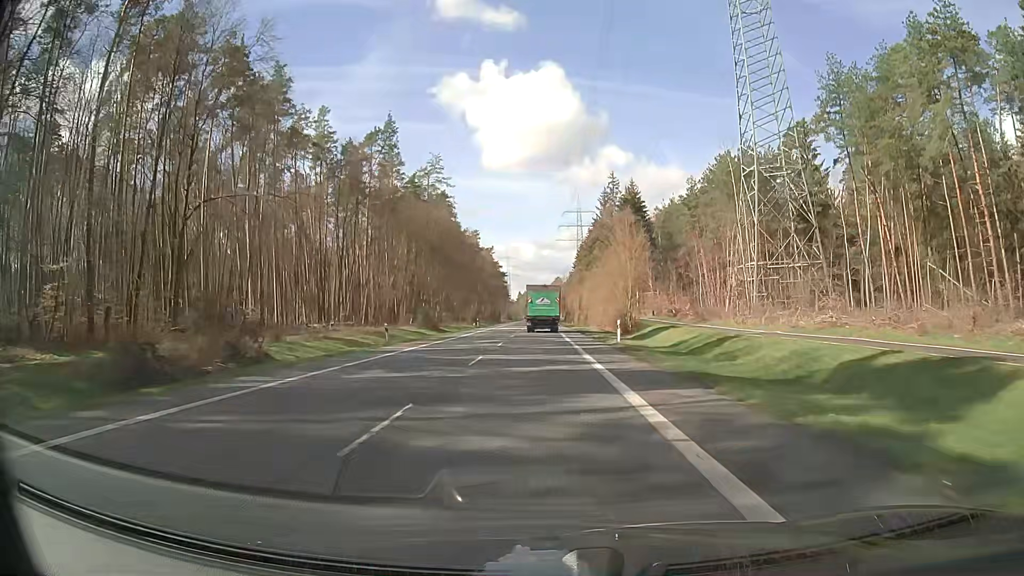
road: secondary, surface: asphalt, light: Day
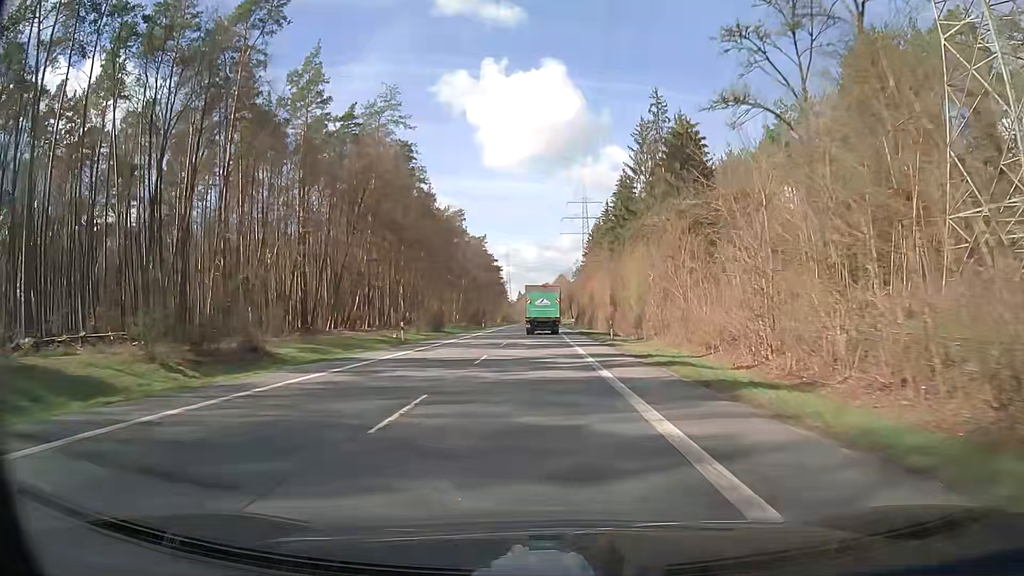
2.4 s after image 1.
(-0.2, +46.8) m; 0°
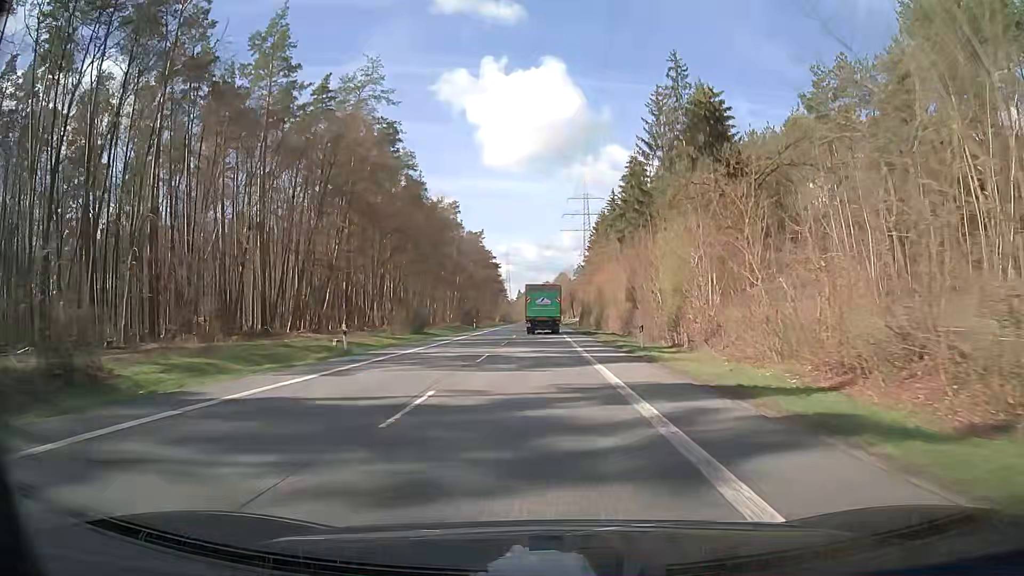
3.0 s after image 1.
(0.0, +11.6) m; 0°
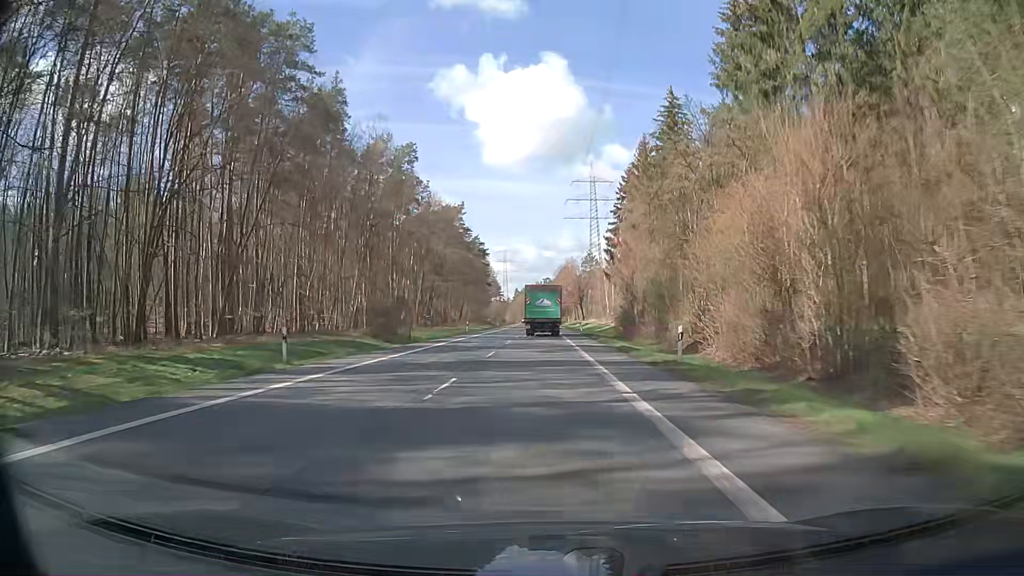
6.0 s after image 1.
(+0.1, +57.5) m; 0°
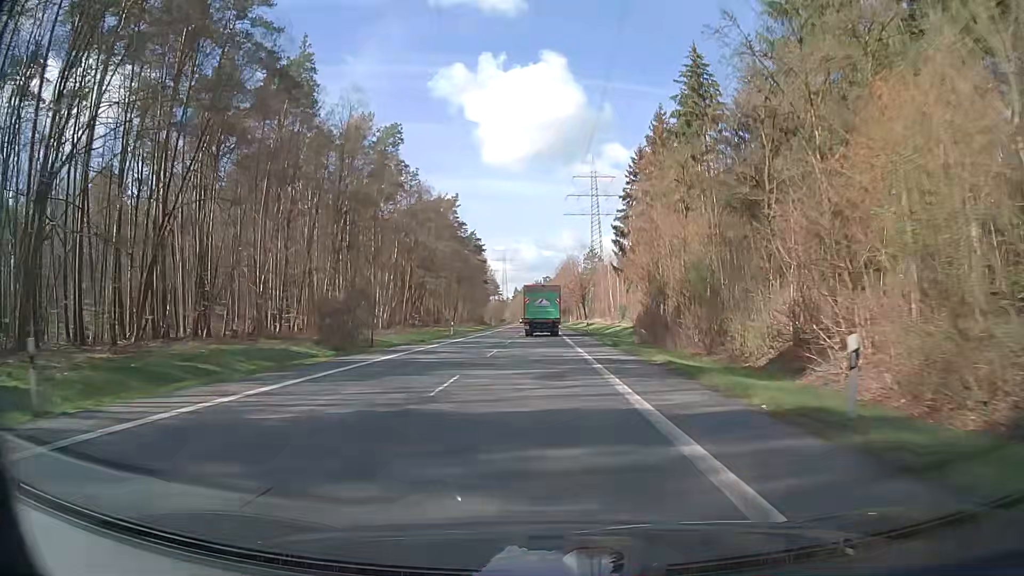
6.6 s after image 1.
(0.0, +11.5) m; 0°
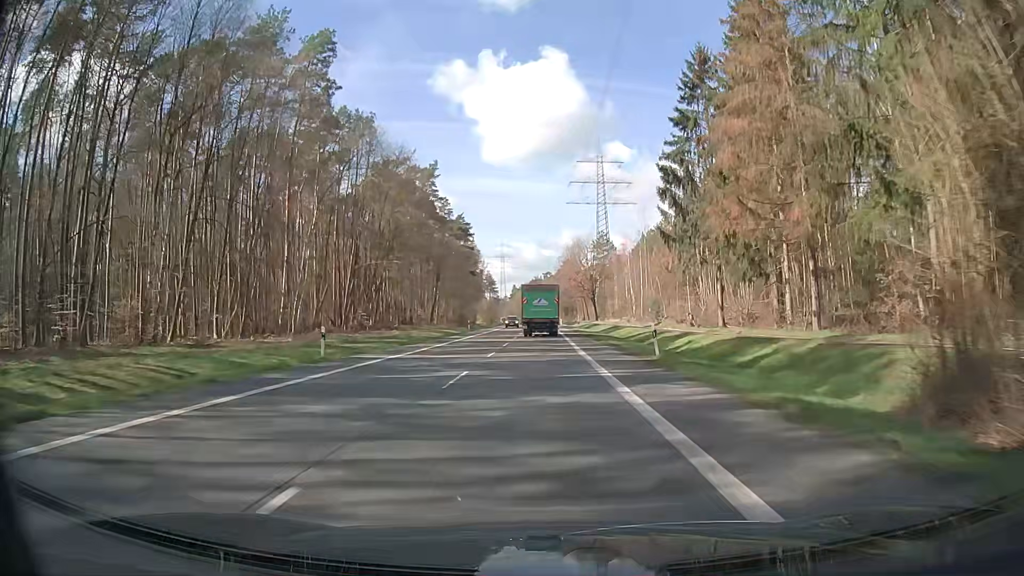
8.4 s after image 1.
(0.0, +34.7) m; 0°
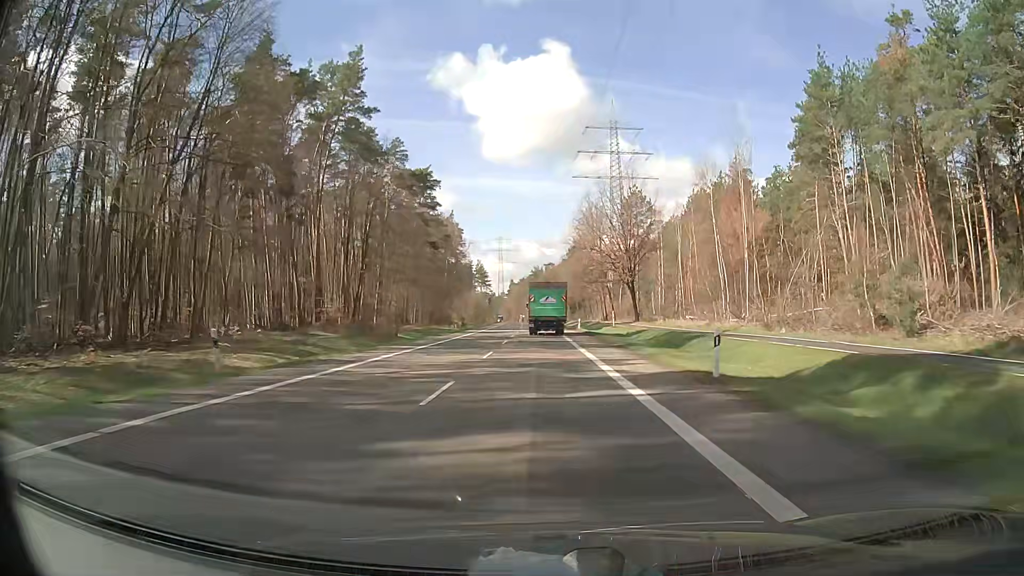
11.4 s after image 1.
(-0.2, +57.6) m; 0°
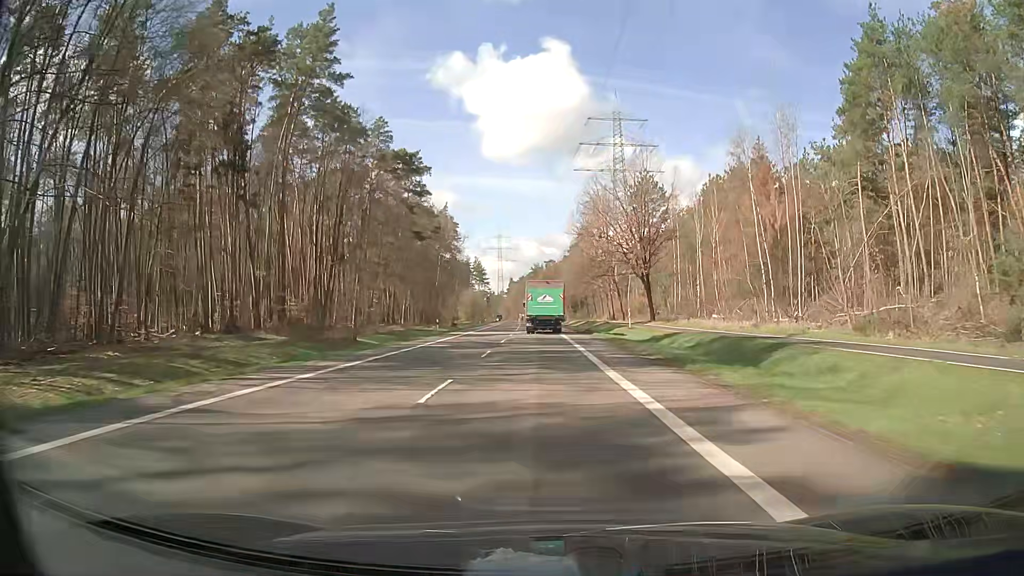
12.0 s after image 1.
(0.0, +11.4) m; 0°
(0, +10) (0, +20) (0, +30) (0, +40) (0, +50) (-1, +60) (-1, +70) (-1, +80) (-1, +90) (-2, +100) m
